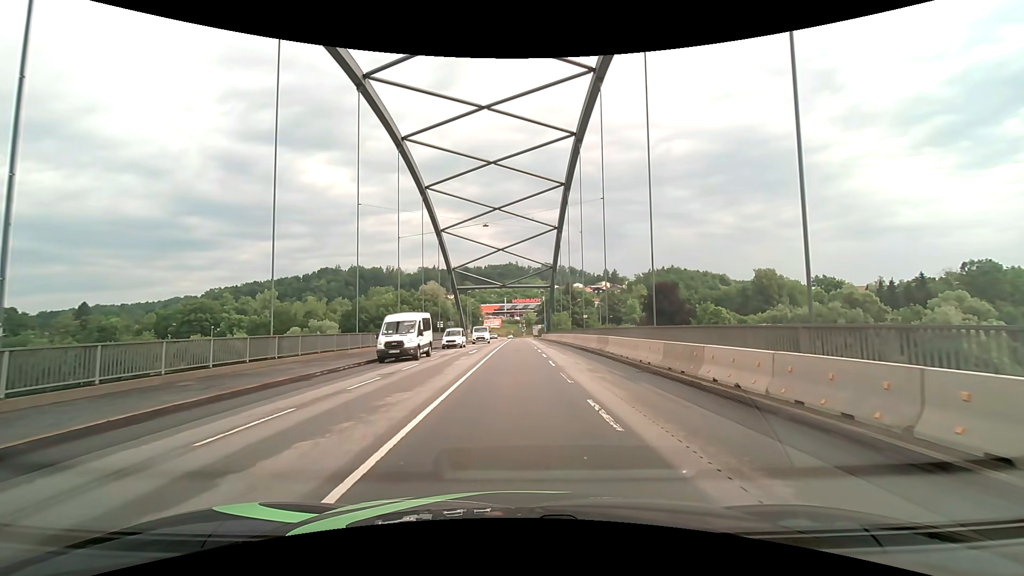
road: primary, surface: asphalt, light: Day
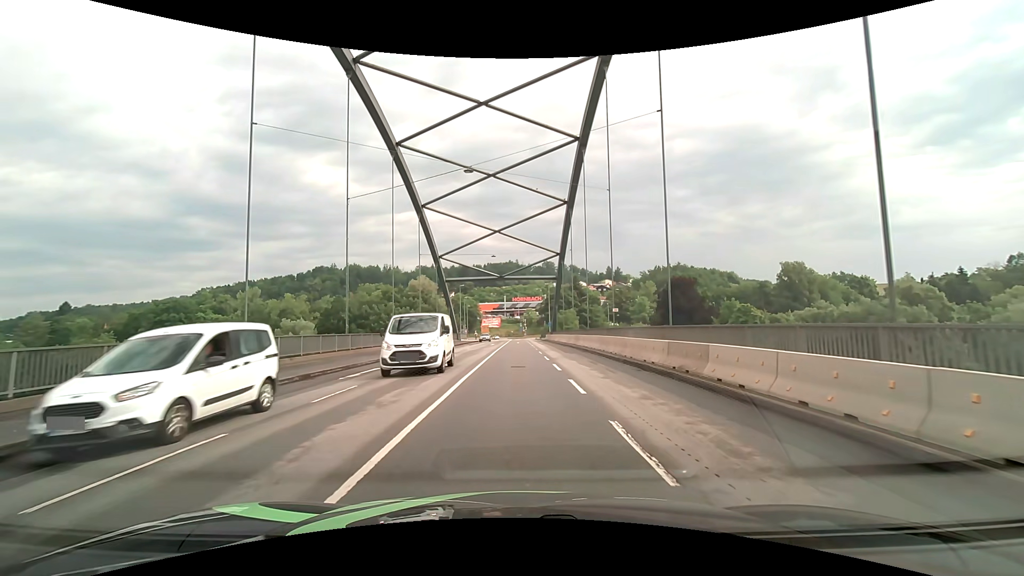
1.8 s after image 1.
(0.0, +14.4) m; 0°
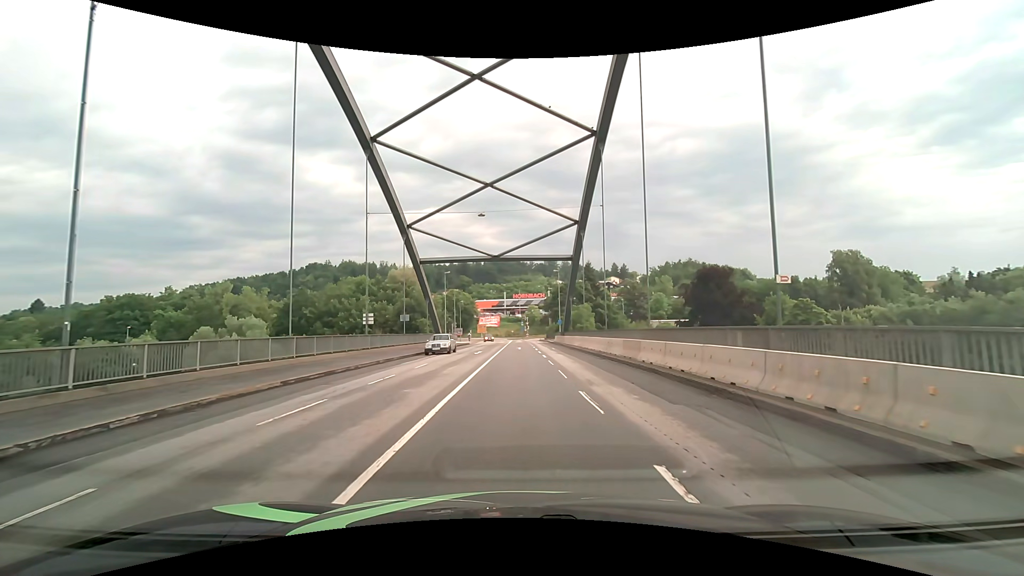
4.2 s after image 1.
(0.0, +20.4) m; 0°
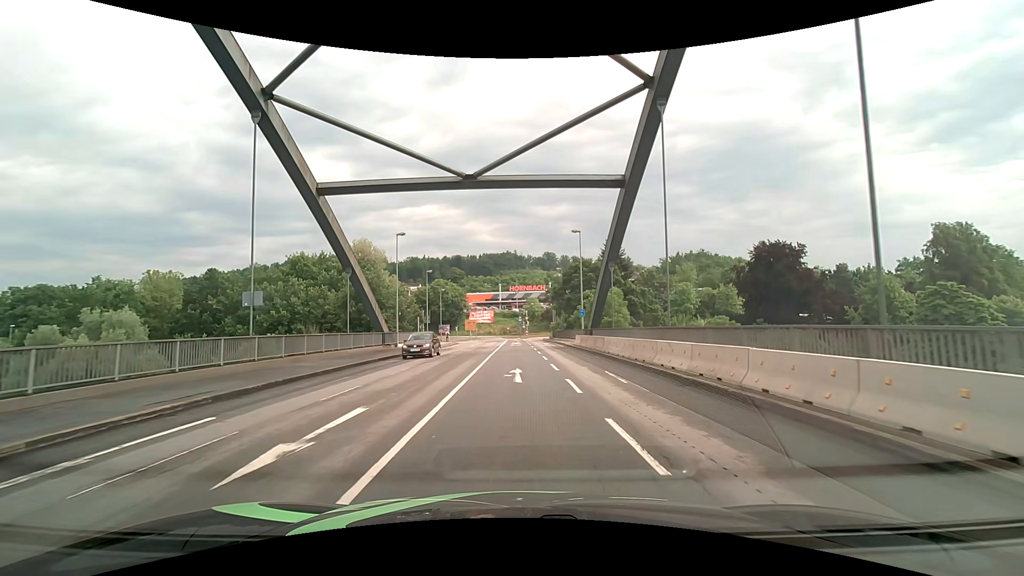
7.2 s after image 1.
(-0.1, +27.6) m; +1°
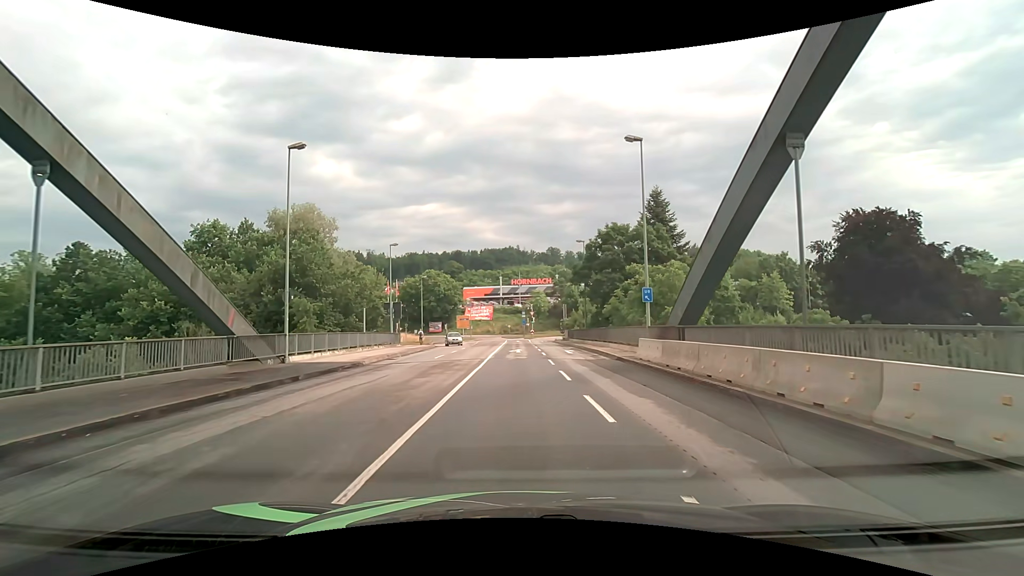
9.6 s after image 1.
(-0.2, +21.5) m; -1°
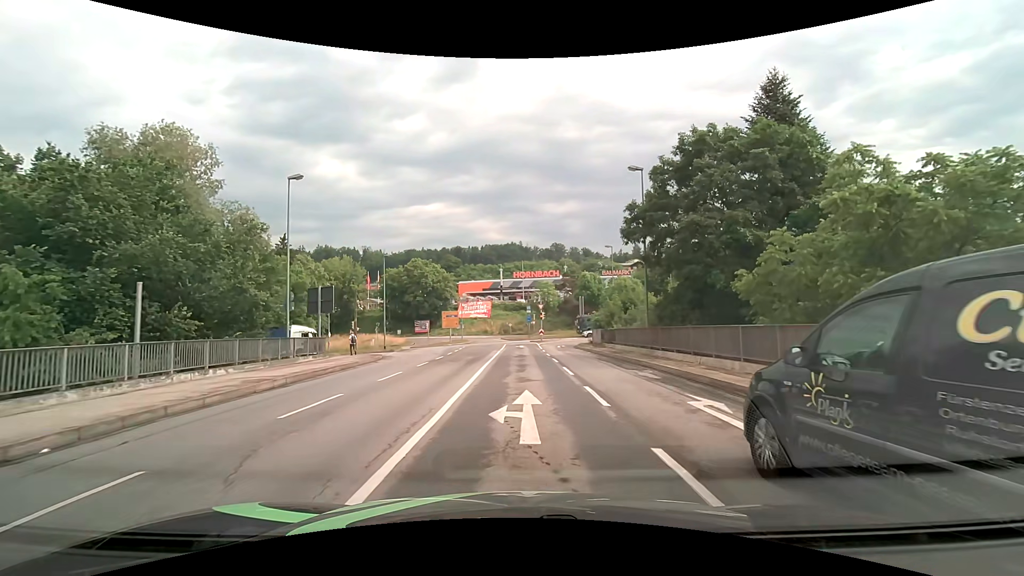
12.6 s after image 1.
(-0.1, +22.6) m; 0°
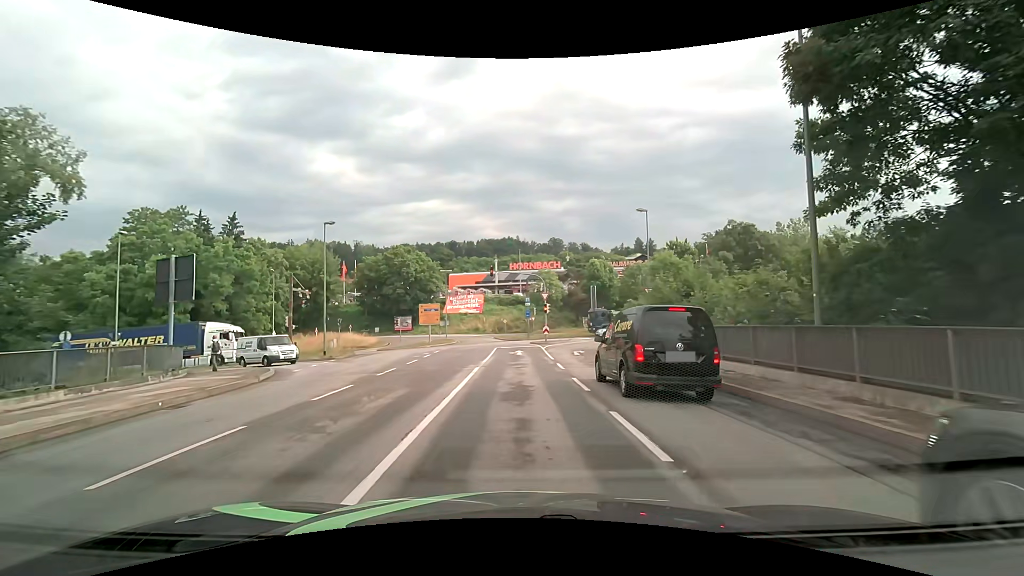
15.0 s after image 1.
(-0.1, +15.5) m; -1°
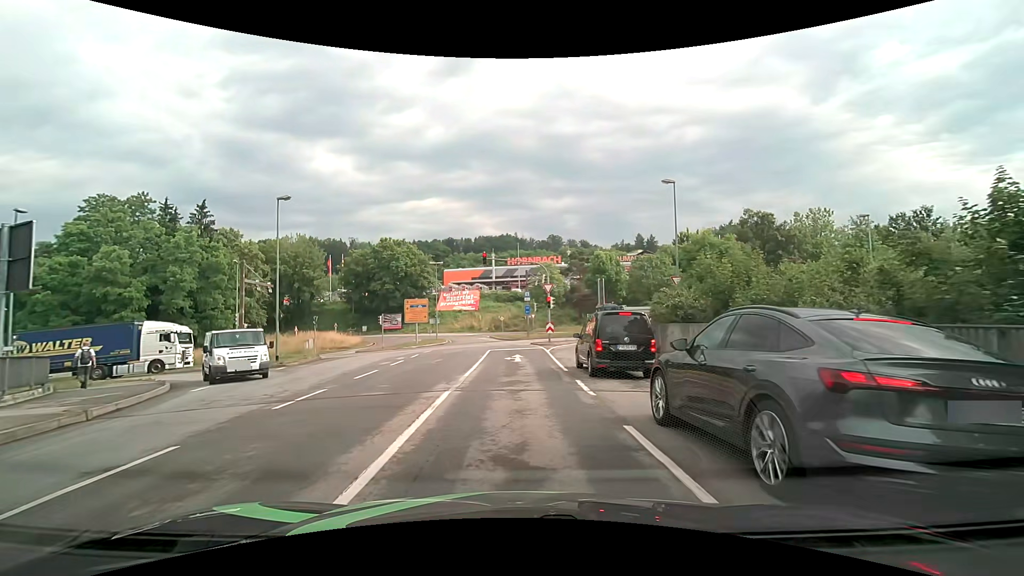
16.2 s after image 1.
(0.0, +7.0) m; 0°
(0, +10) (0, +20) (0, +30) (-4, +39) (-12, +45) (-22, +46) (-32, +46) (-42, +45) (-52, +44) (-62, +43) m
